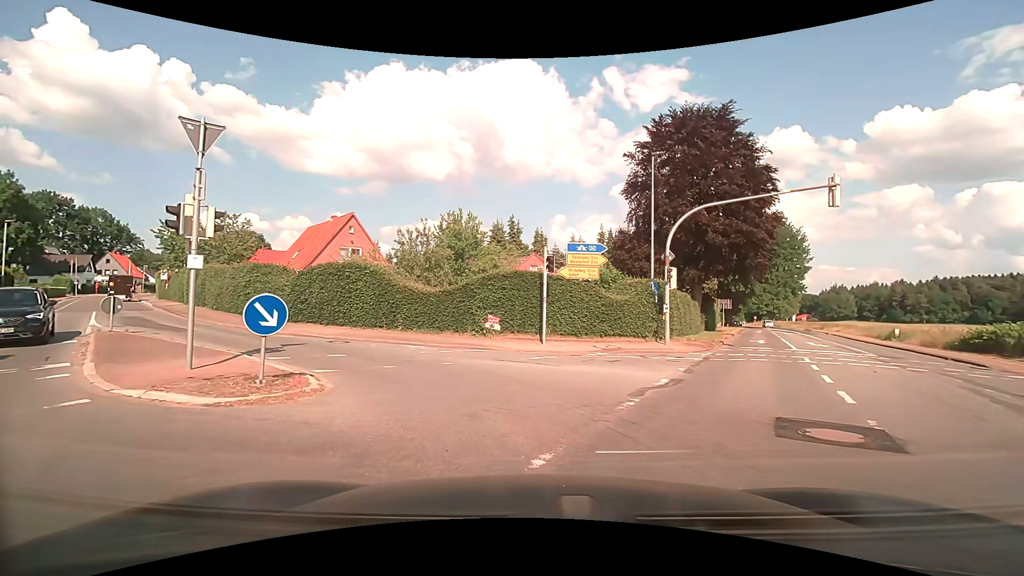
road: secondary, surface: asphalt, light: Day
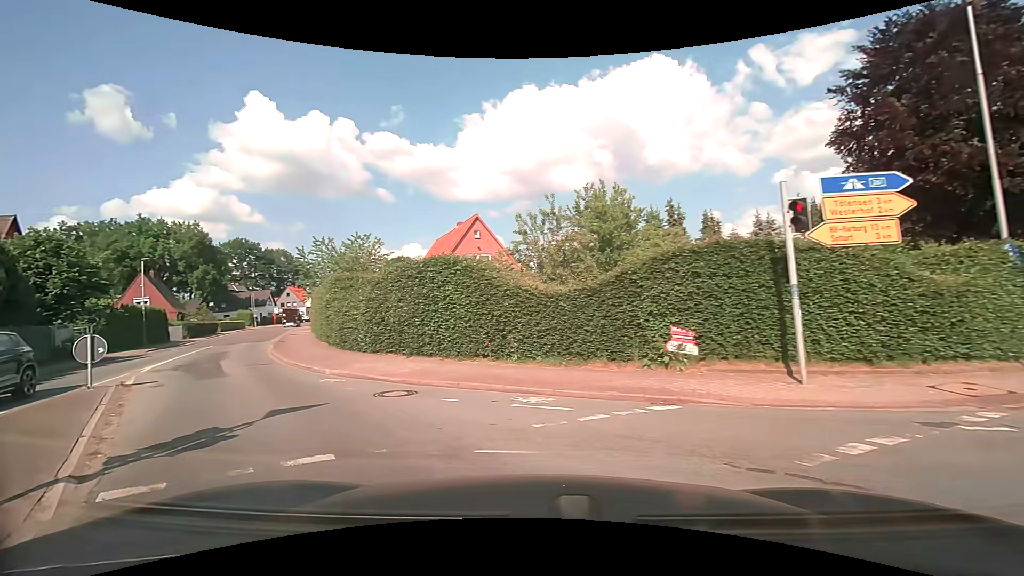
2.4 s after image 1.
(-0.5, +8.7) m; -14°
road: tertiary
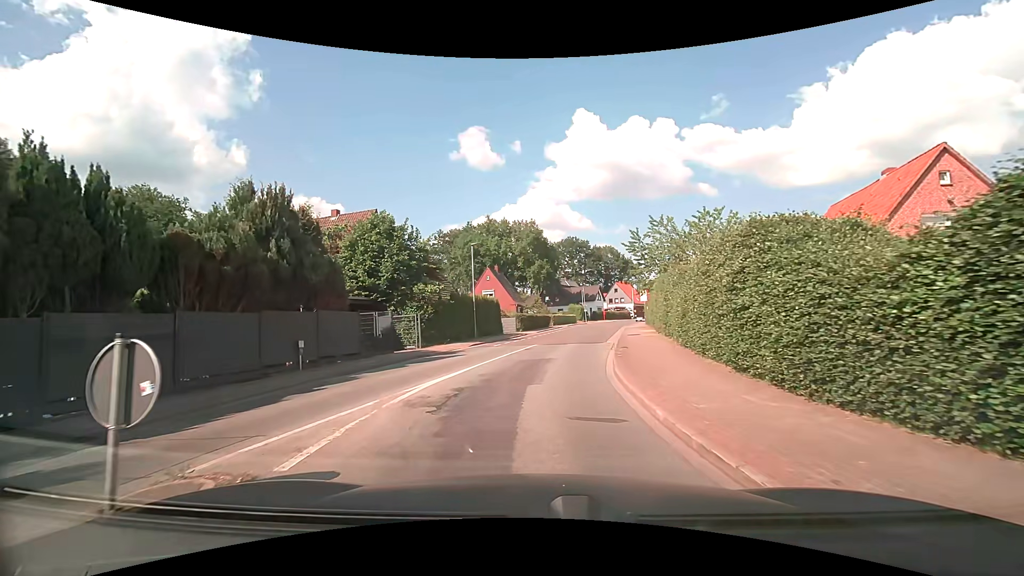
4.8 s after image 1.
(-4.7, +9.9) m; -39°
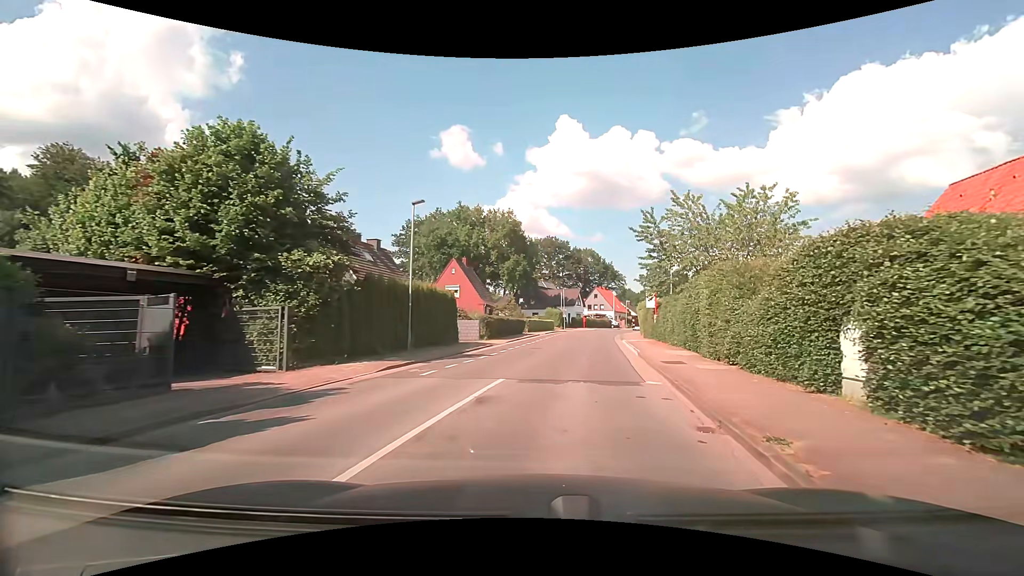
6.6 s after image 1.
(+0.1, +11.5) m; +4°
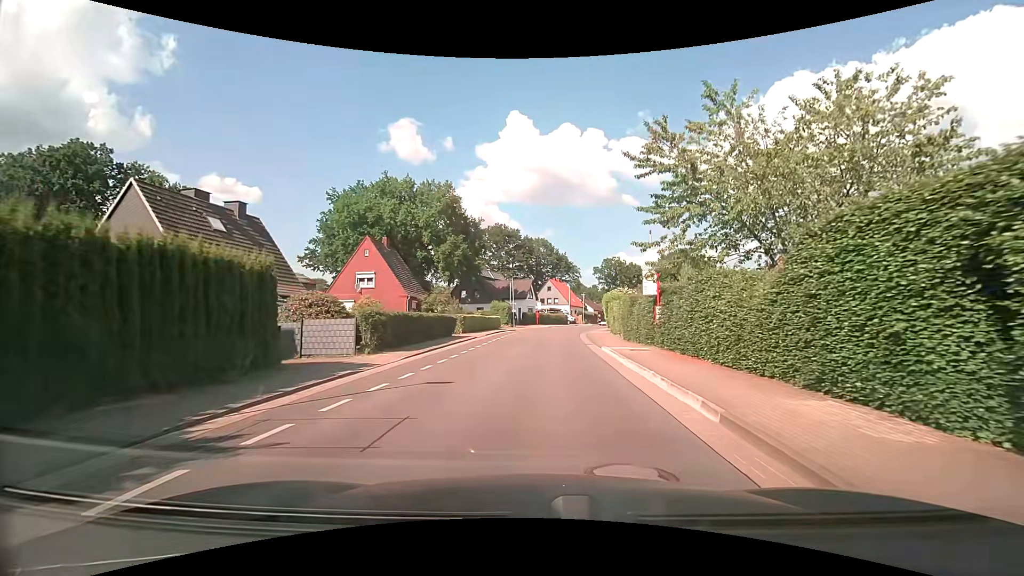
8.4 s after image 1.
(+1.0, +13.9) m; +6°
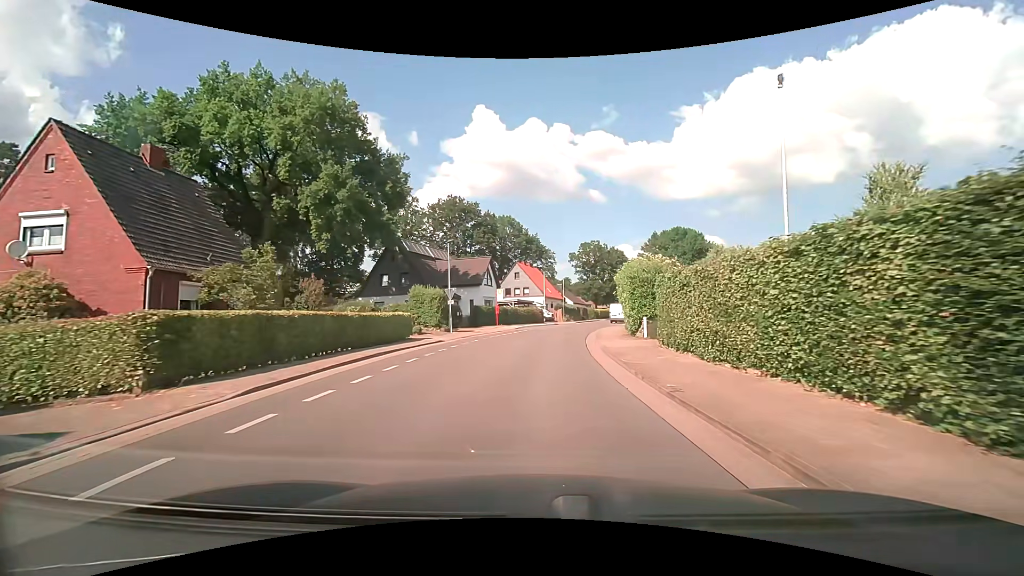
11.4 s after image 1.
(+1.1, +26.9) m; +4°
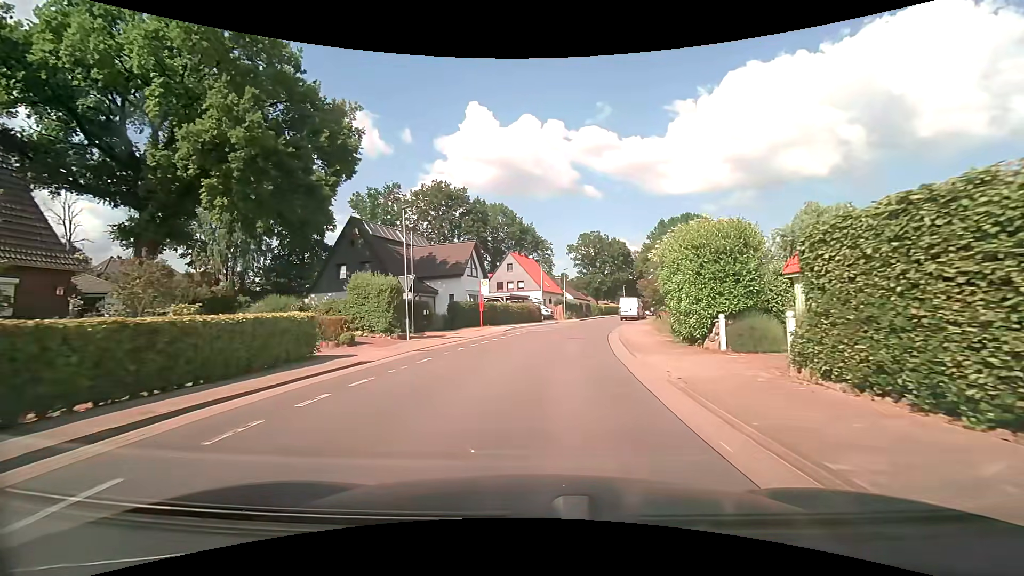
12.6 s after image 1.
(+0.1, +10.2) m; 0°
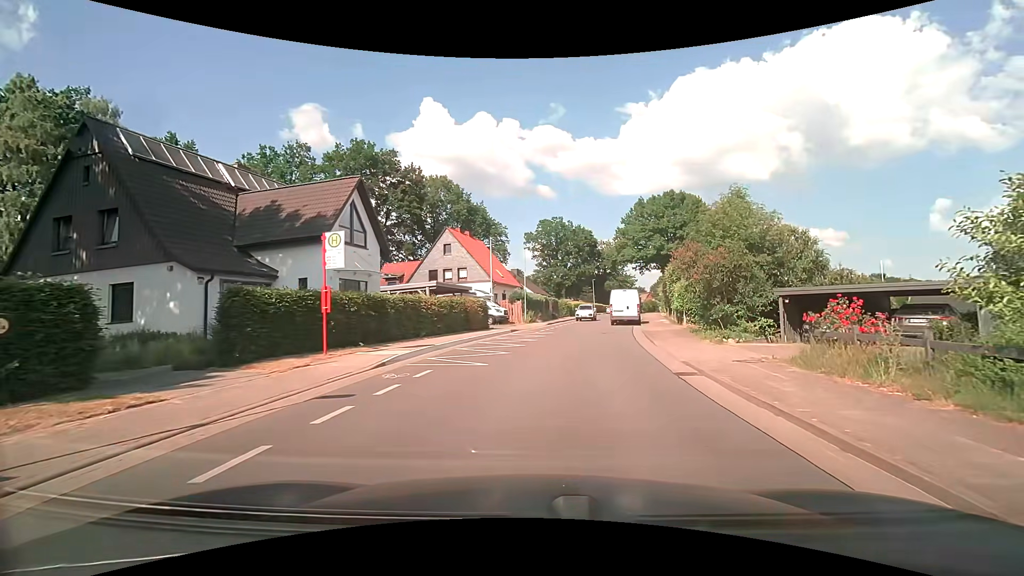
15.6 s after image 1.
(+0.5, +20.0) m; +5°
